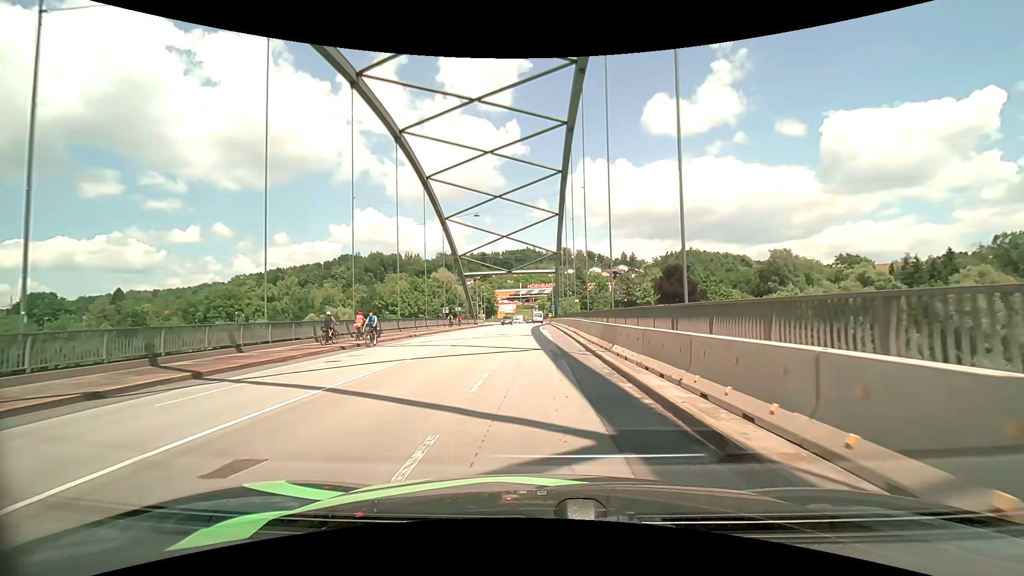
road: primary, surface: asphalt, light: Day
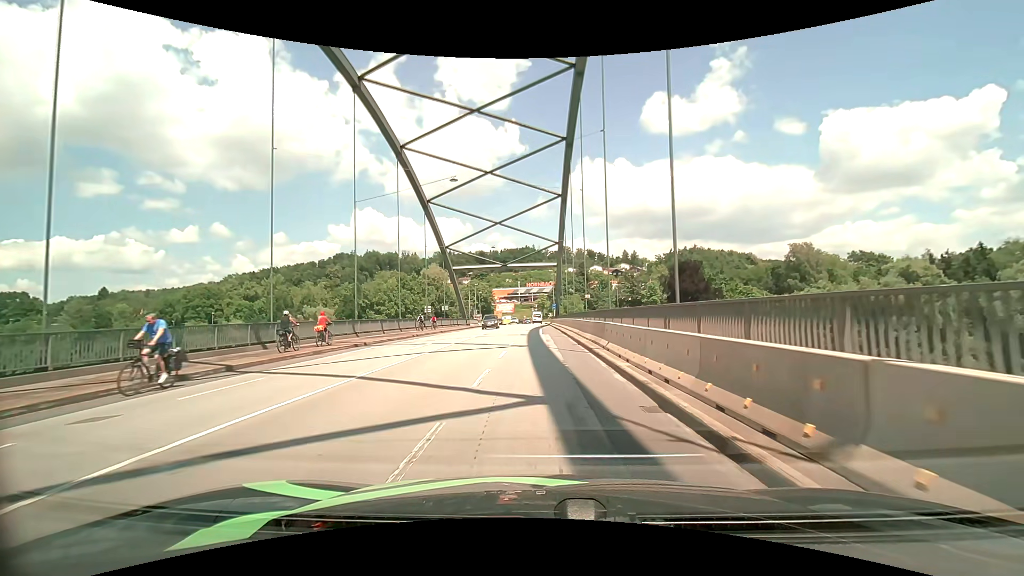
(0.0, +11.4) m; 0°
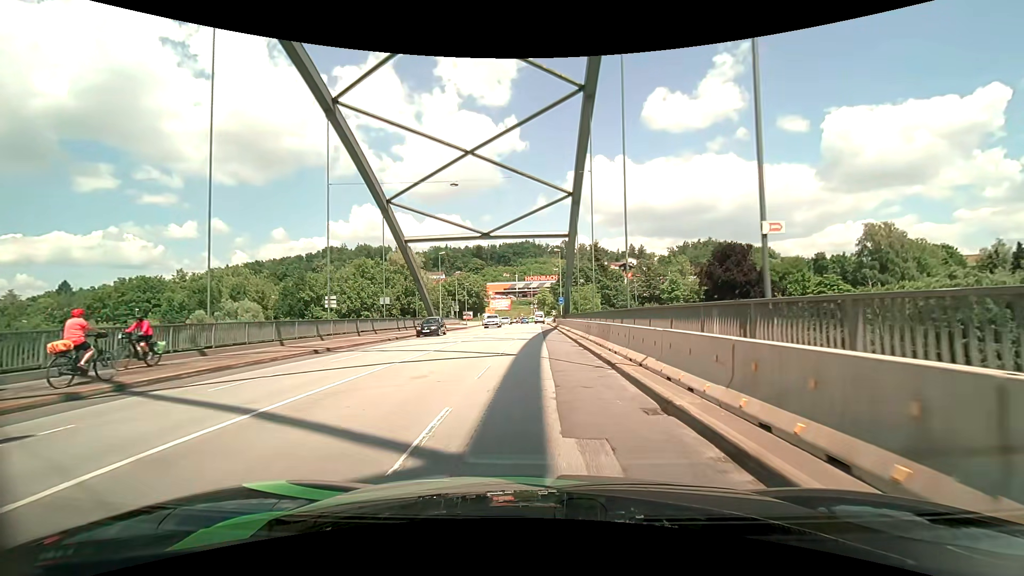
(+0.1, +29.1) m; 0°
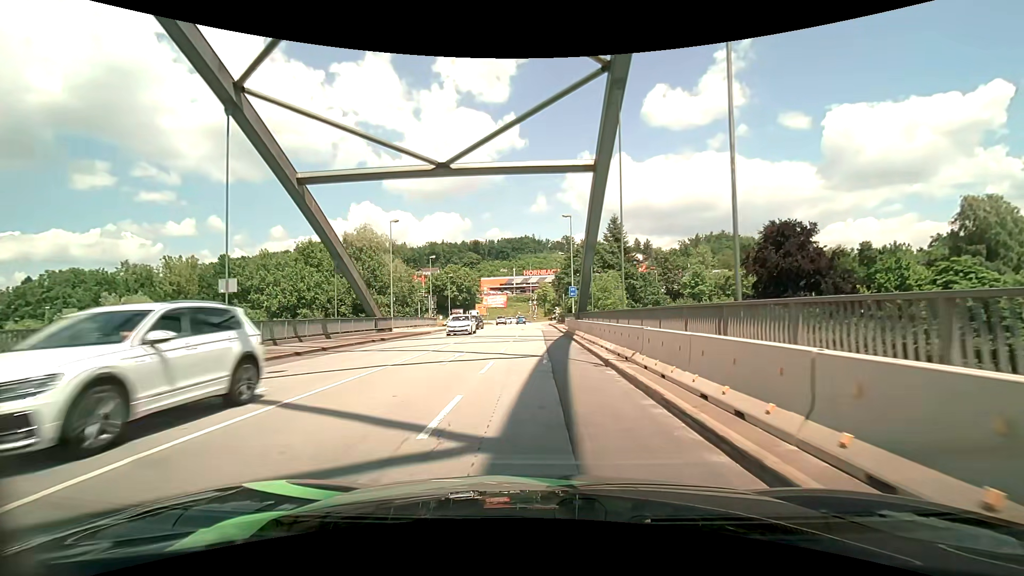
(0.0, +22.9) m; 0°
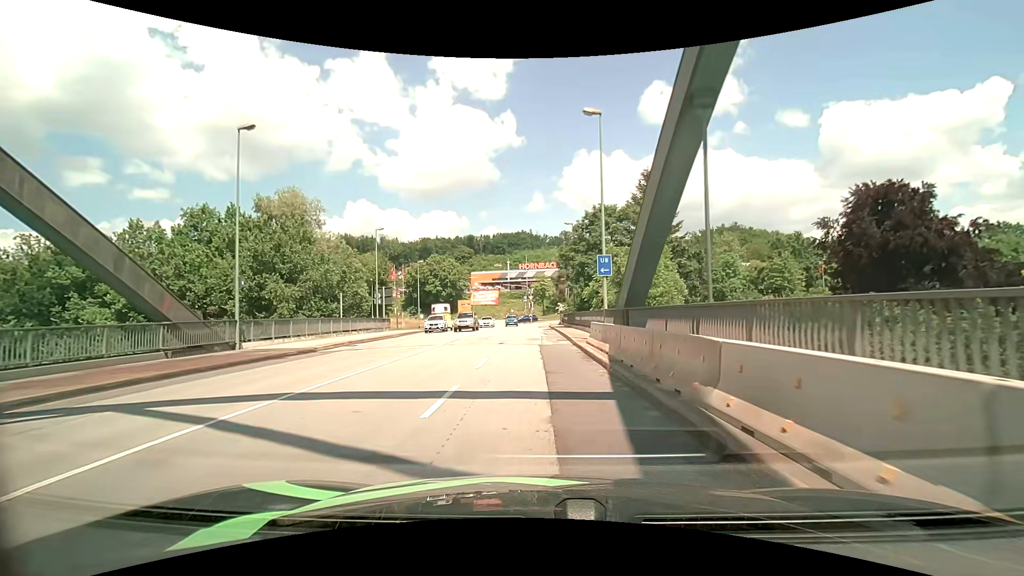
(+0.1, +23.1) m; 0°
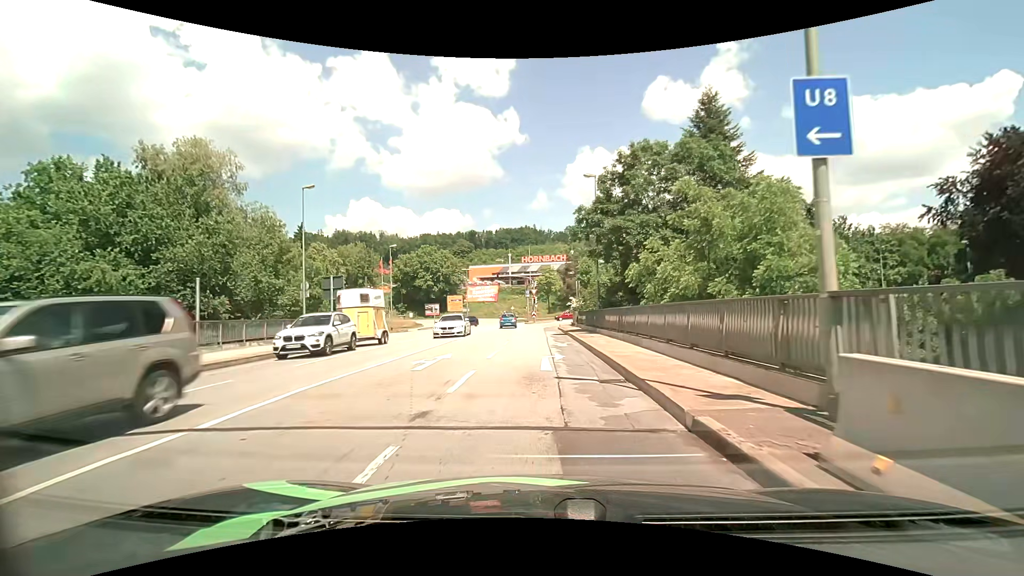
(-0.1, +16.2) m; 0°
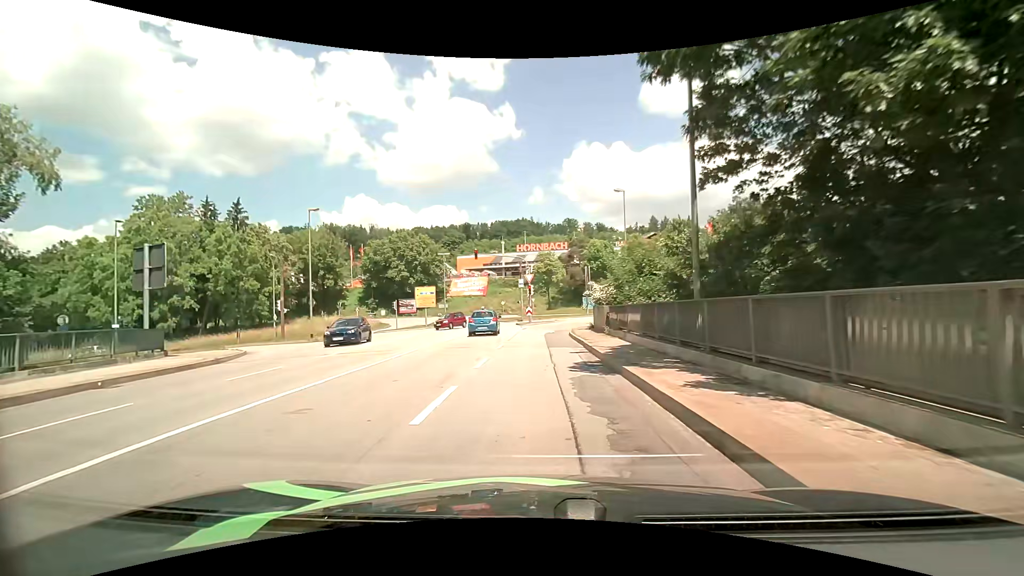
(-0.1, +20.3) m; 0°
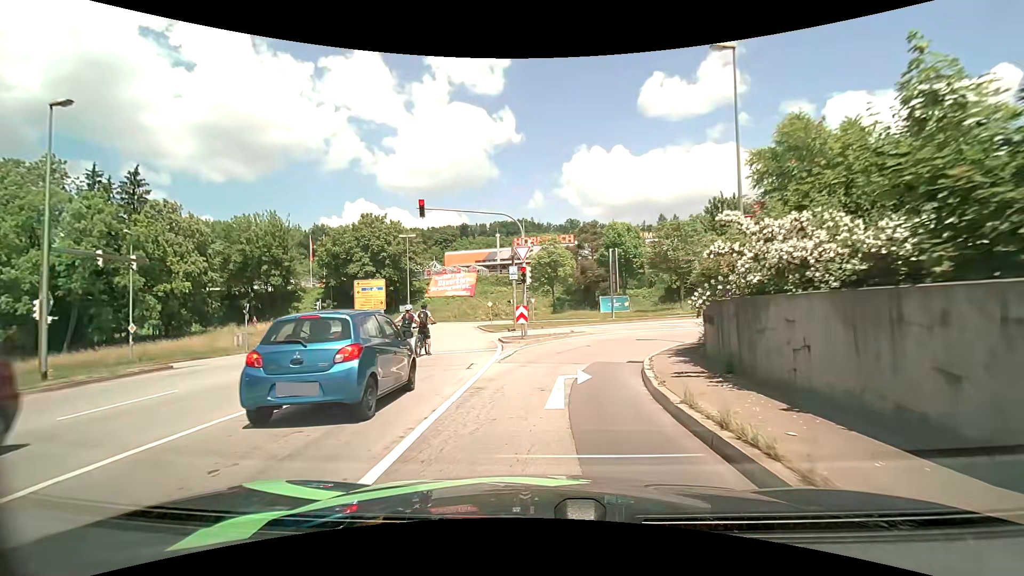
(0.0, +21.0) m; 0°
(0, +10) (+3, +20) (+10, +26) (+19, +30) (+29, +33) (+39, +35) (+49, +37) (+58, +40) (+68, +42) (+78, +44) m
